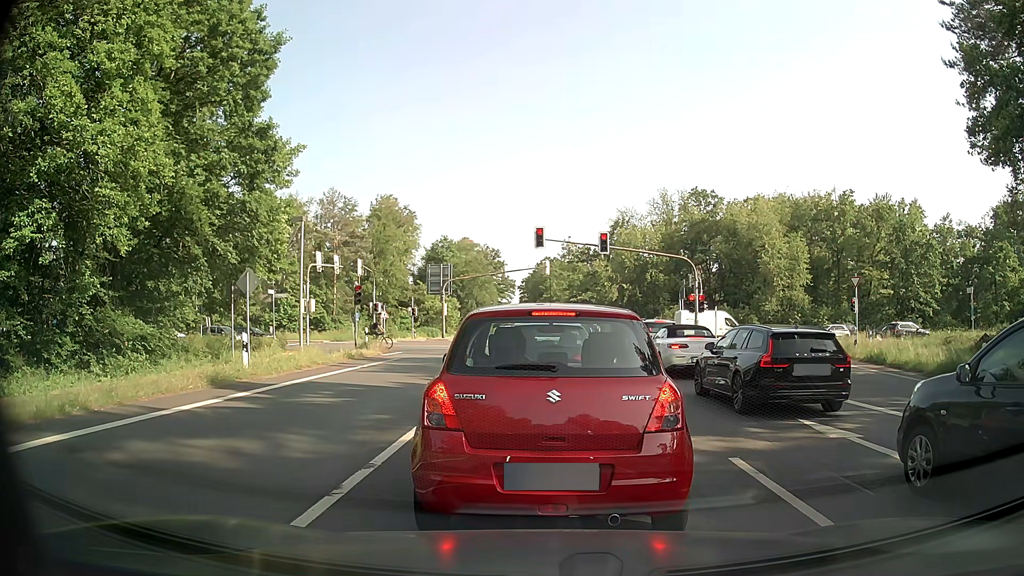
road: primary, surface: asphalt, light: Day
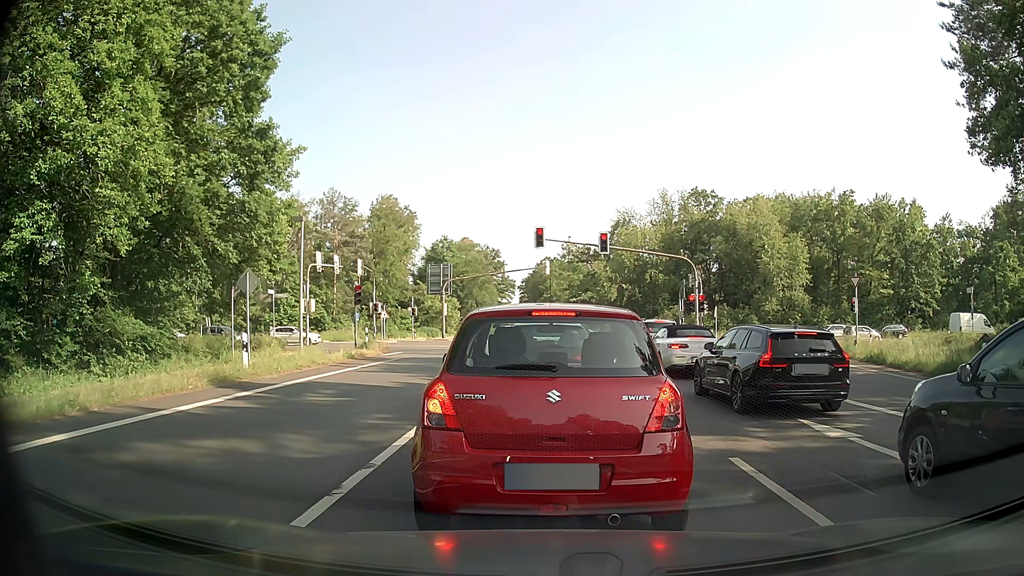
(0.0, 0.0) m; 0°
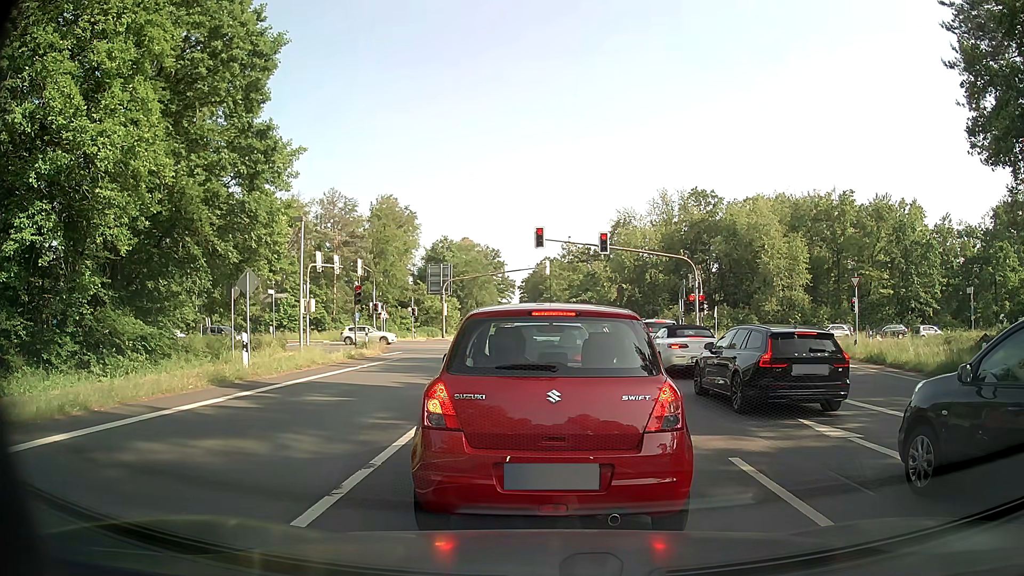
(0.0, 0.0) m; 0°
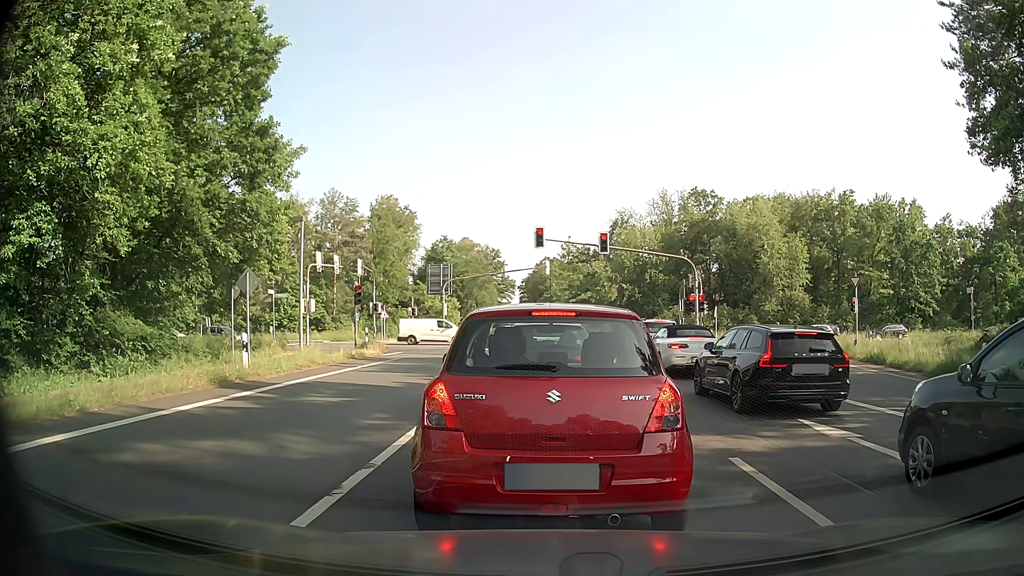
(0.0, 0.0) m; 0°
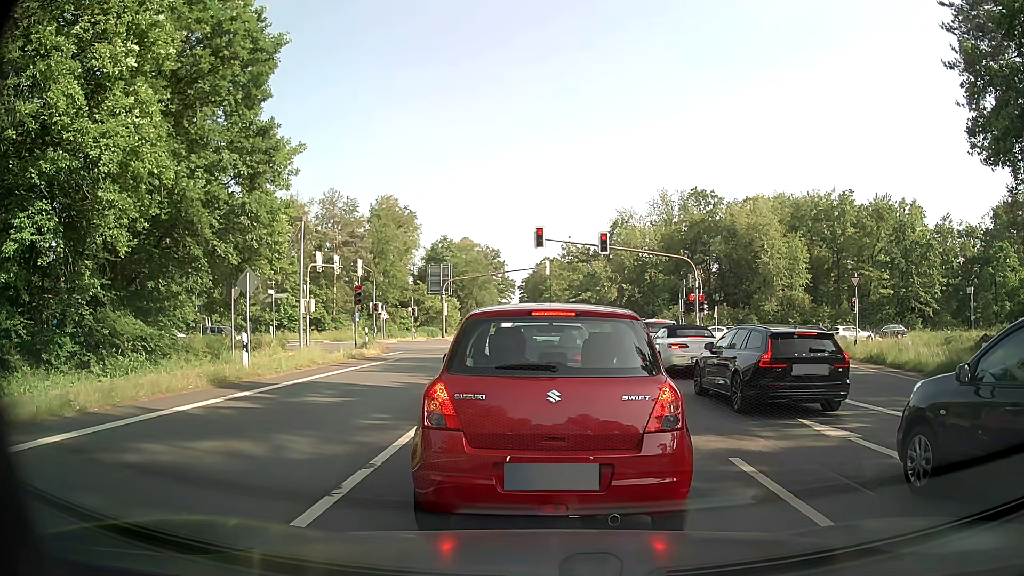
(0.0, 0.0) m; 0°
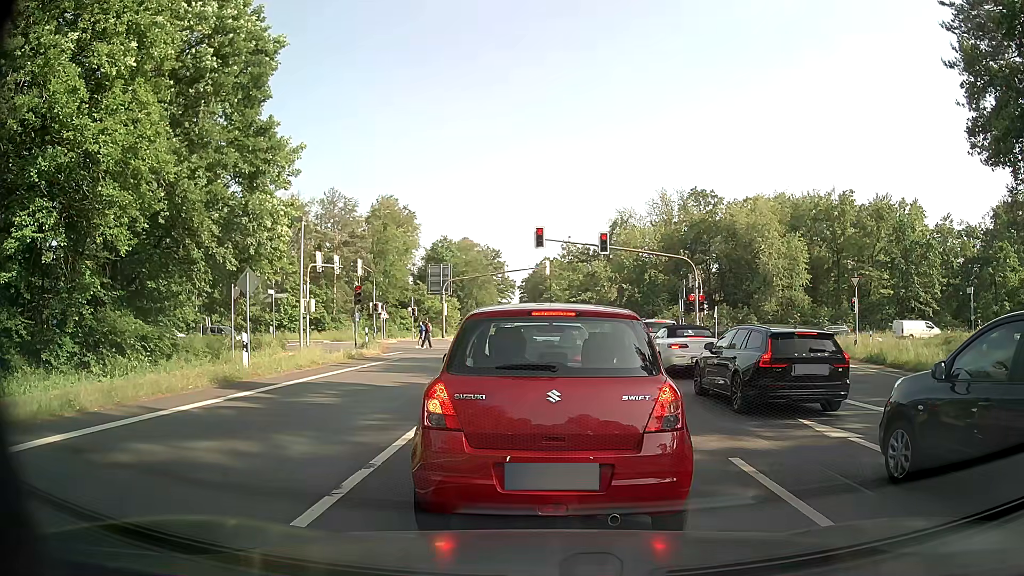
(0.0, 0.0) m; 0°
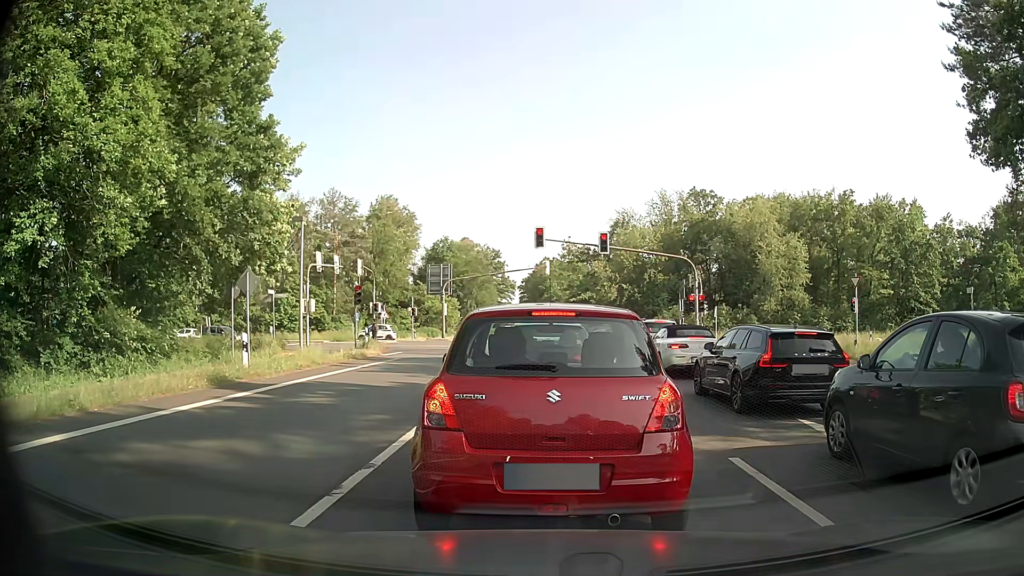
(0.0, 0.0) m; 0°
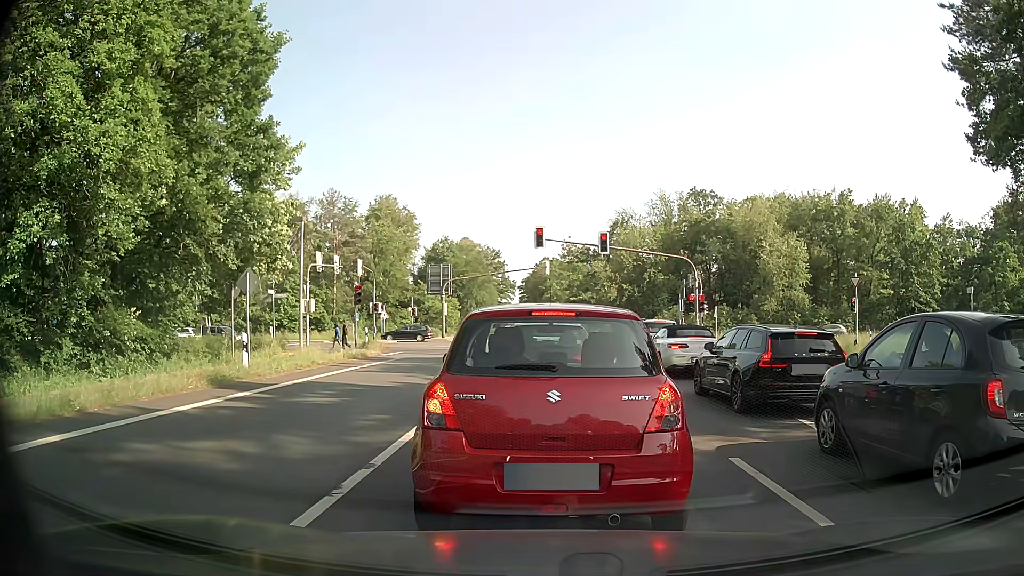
(0.0, 0.0) m; 0°
